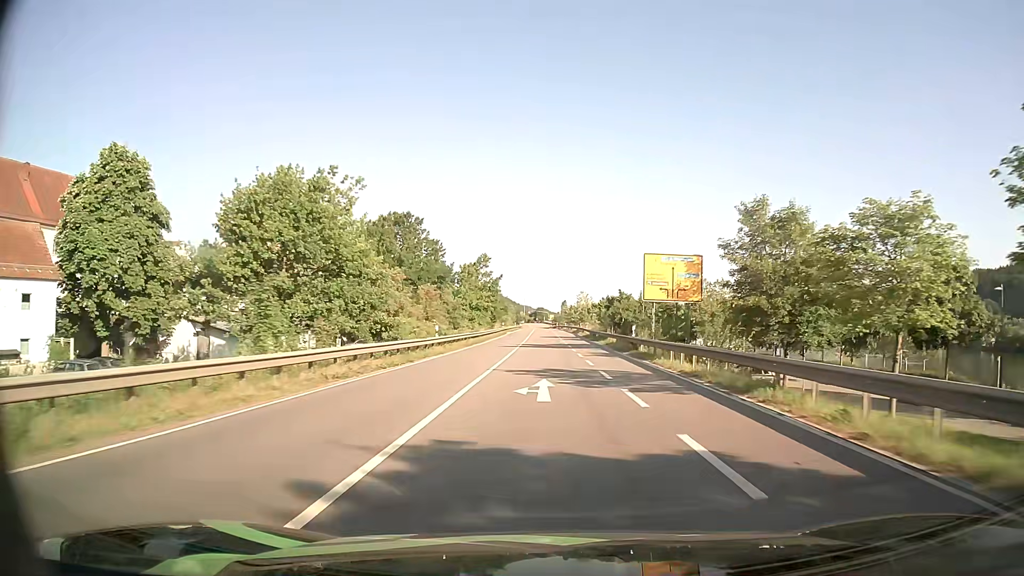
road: primary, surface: asphalt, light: Day
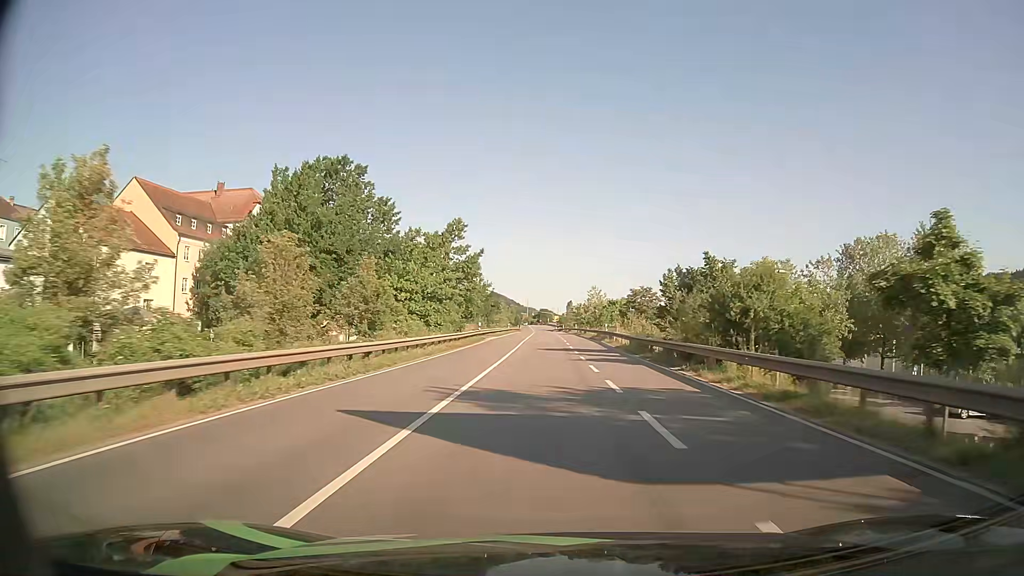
(-0.1, +33.6) m; -1°
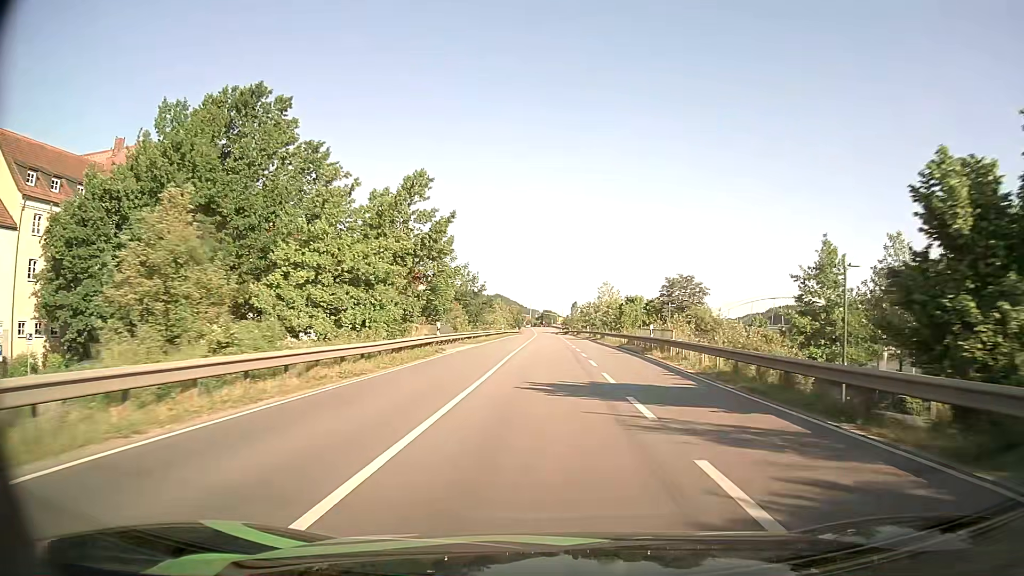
(0.0, +21.7) m; 0°
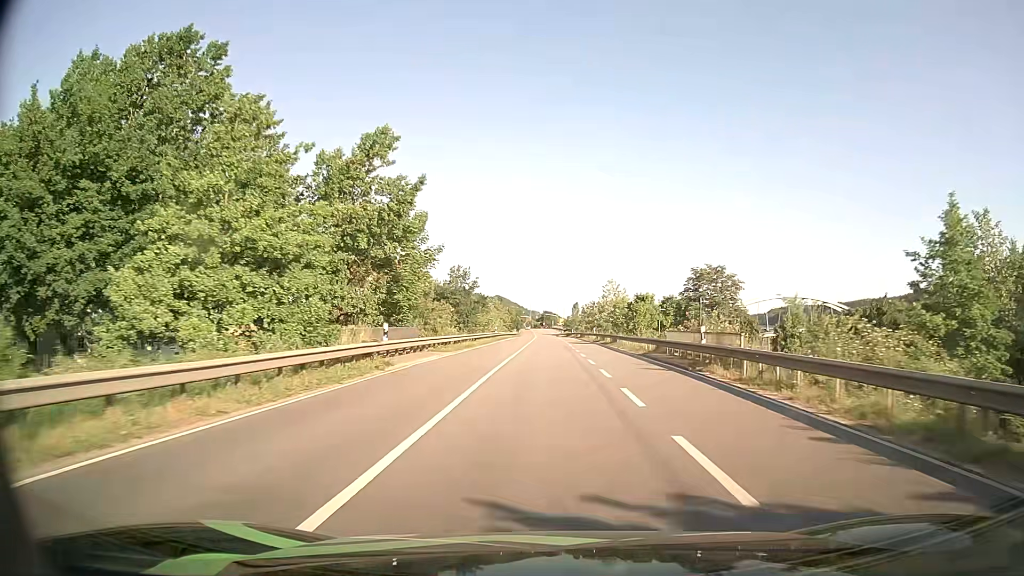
(0.0, +10.5) m; 0°
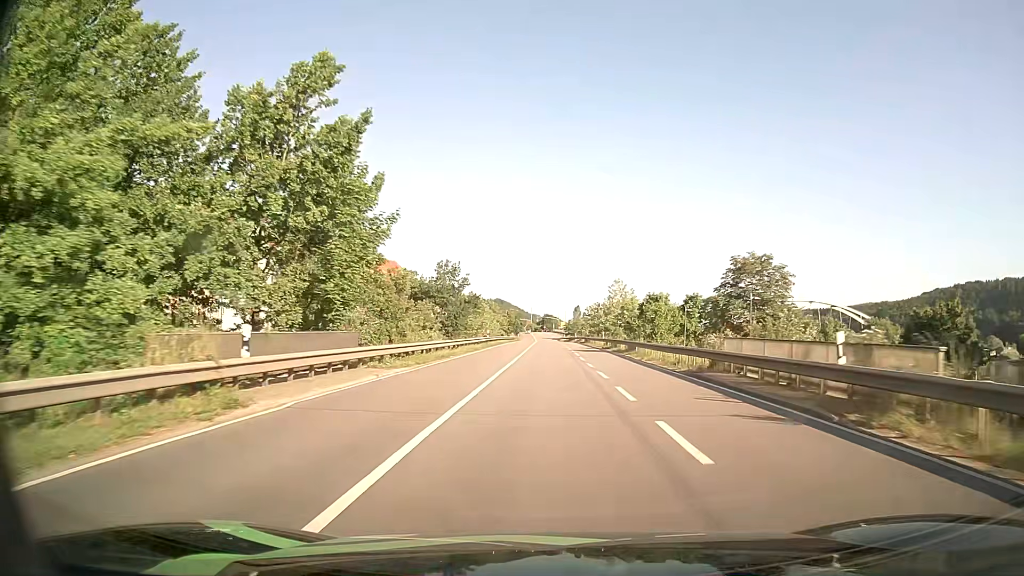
(0.0, +10.3) m; 0°
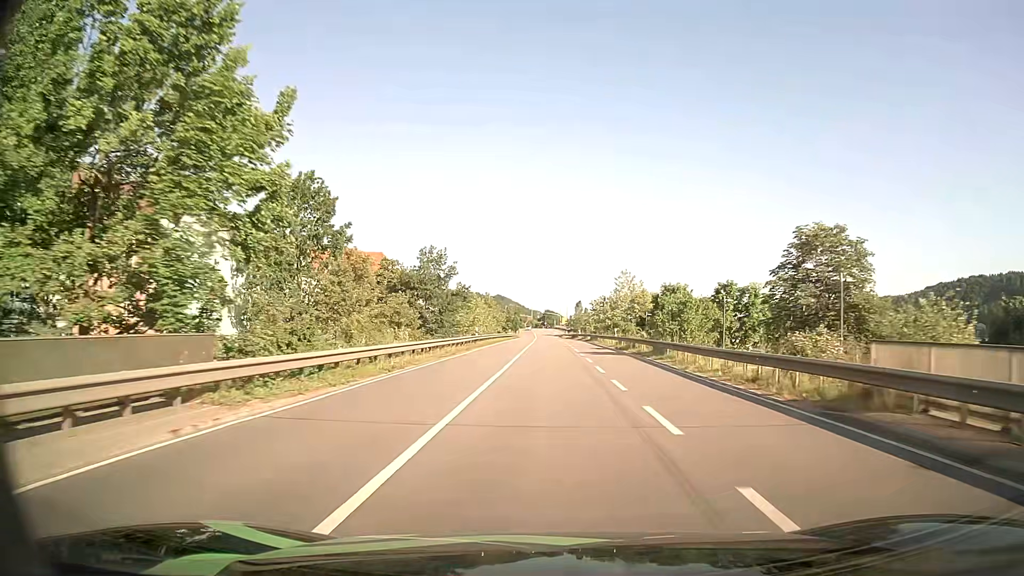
(0.0, +10.1) m; 0°
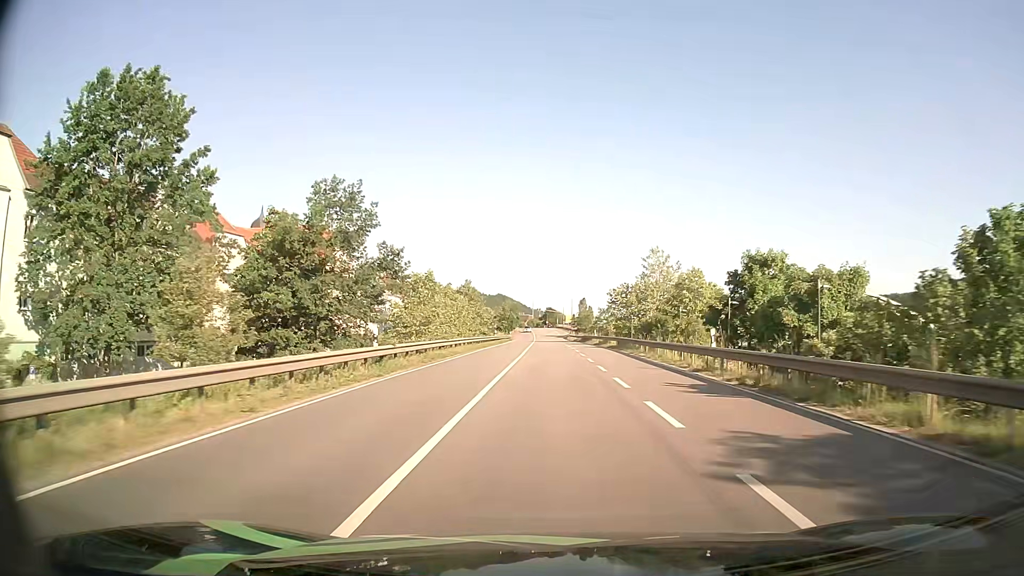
(-0.1, +29.2) m; 0°
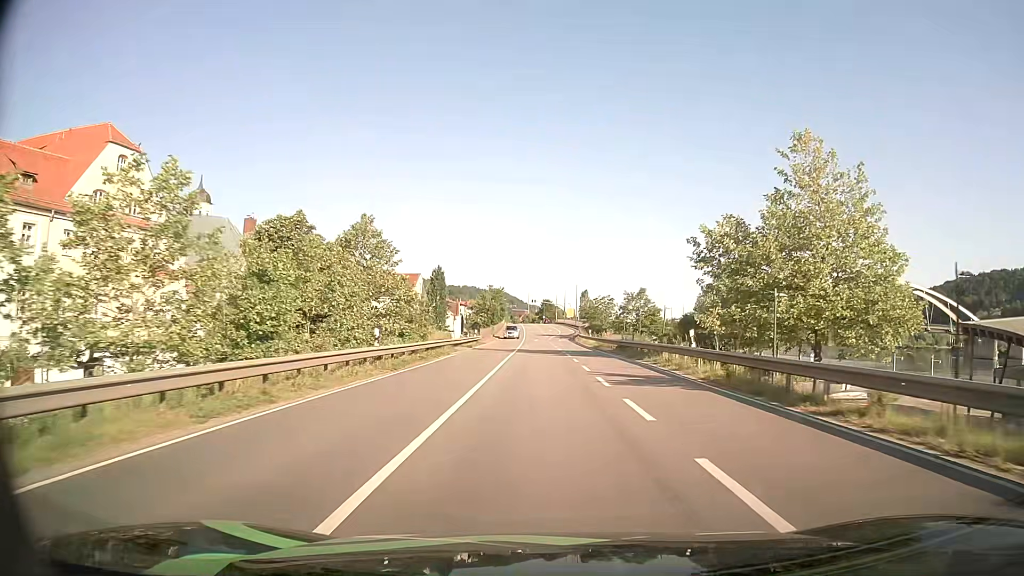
(+0.2, +47.0) m; 0°
(0, +10) (0, +20) (0, +30) (-1, +40) (-1, +50) (-1, +60) (-1, +70) (-1, +80) (-1, +90) (-2, +100) m
